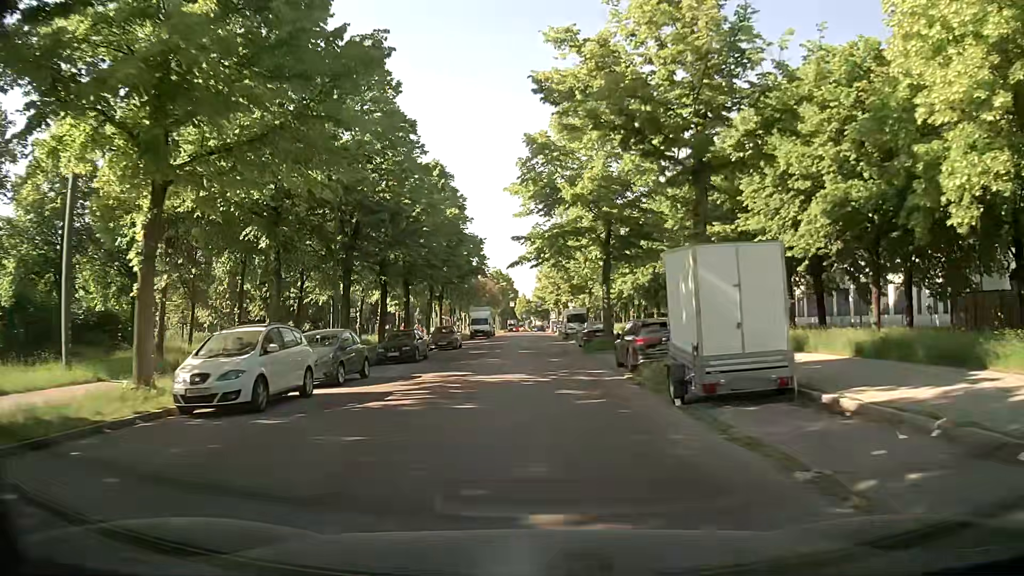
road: residential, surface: asphalt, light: Day
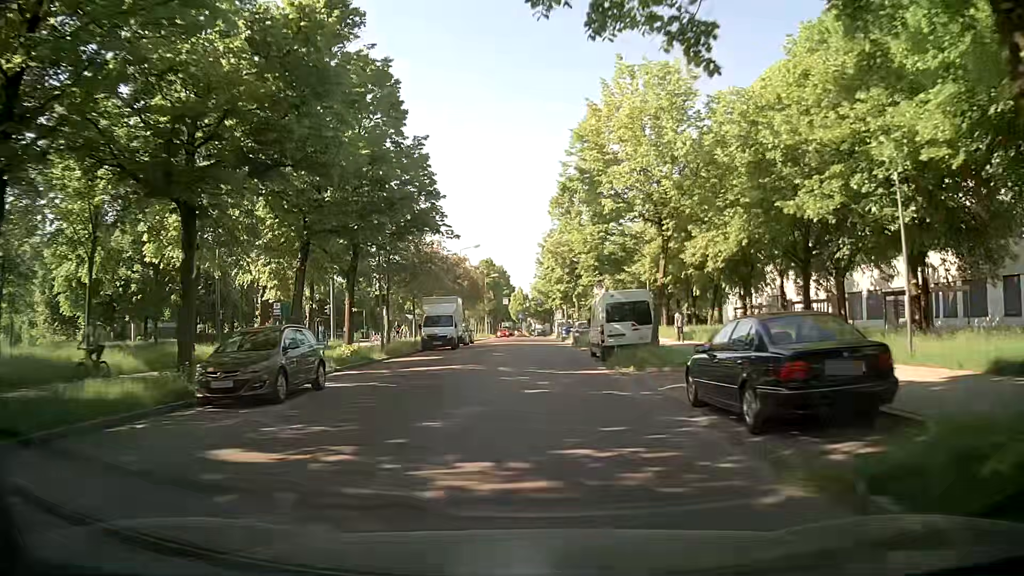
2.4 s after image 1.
(+0.2, +29.0) m; +1°
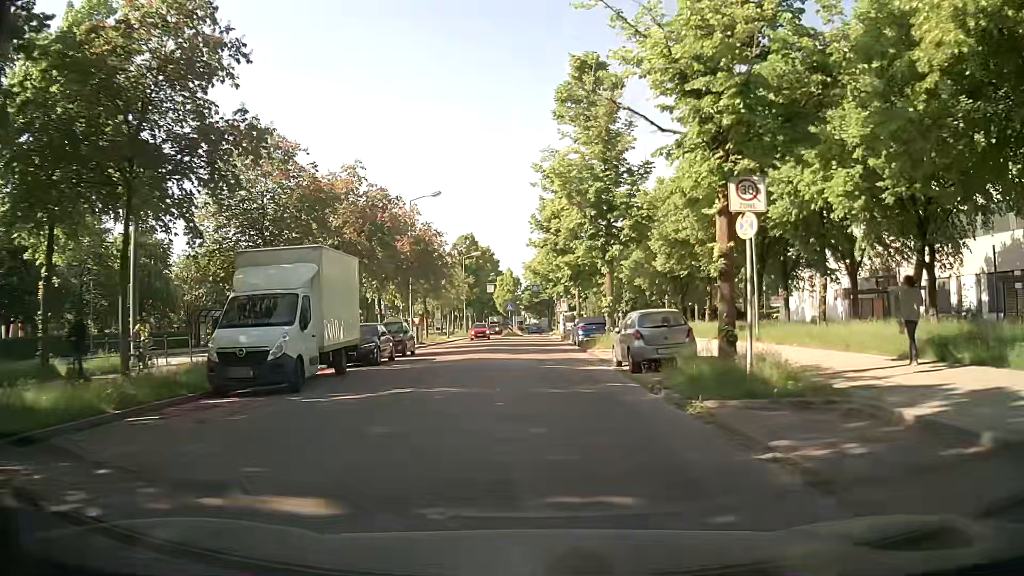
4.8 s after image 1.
(0.0, +25.7) m; +1°
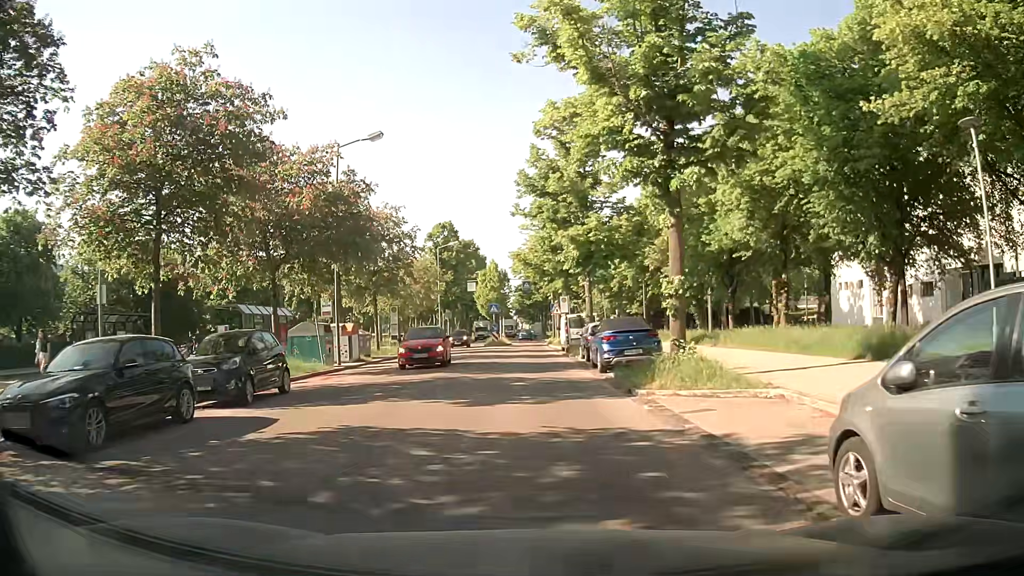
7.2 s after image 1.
(0.0, +14.6) m; 0°
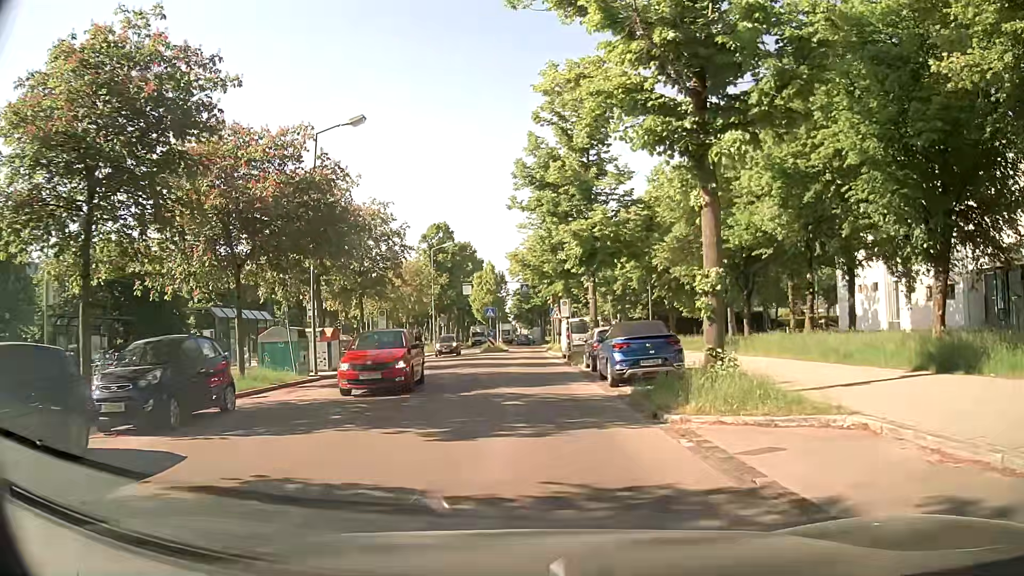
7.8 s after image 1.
(0.0, +3.0) m; 0°
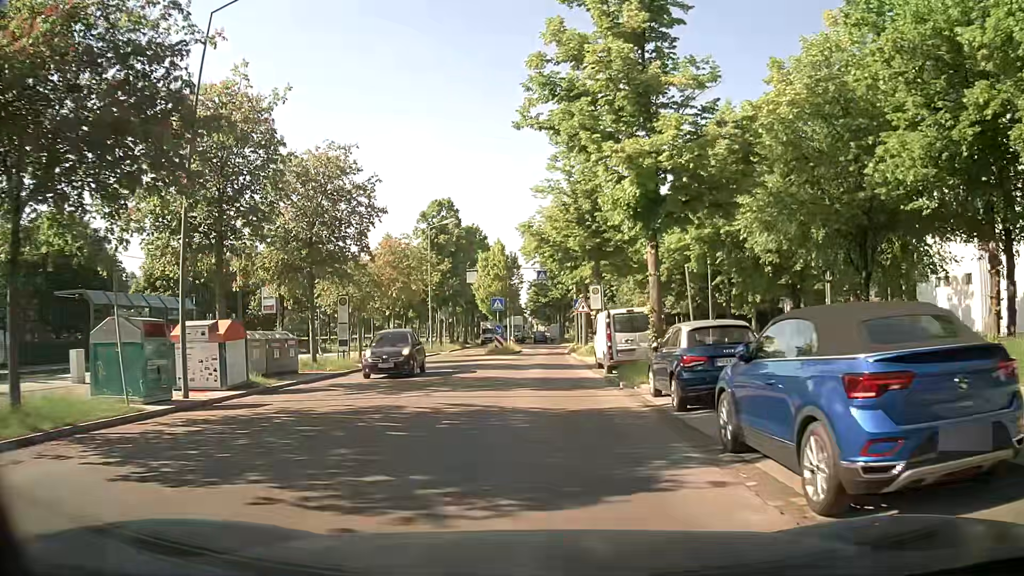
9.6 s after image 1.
(0.0, +11.4) m; -1°
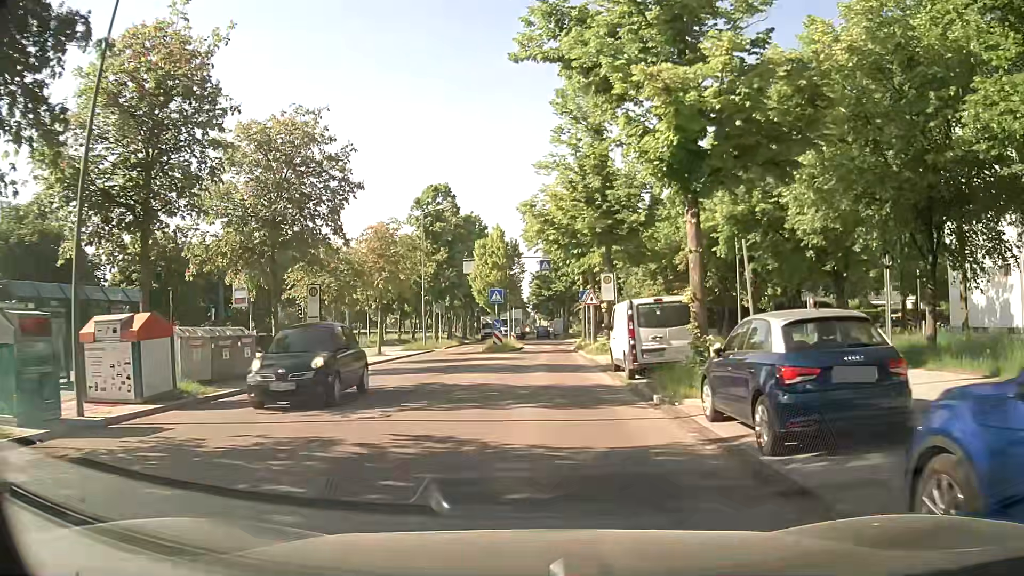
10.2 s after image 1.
(0.0, +4.2) m; -1°
(0, +10) (0, +20) (0, +30) (+1, +40) (+1, +50) (+1, +60) (+1, +70) (+1, +80) (+1, +90) (+1, +100) m
